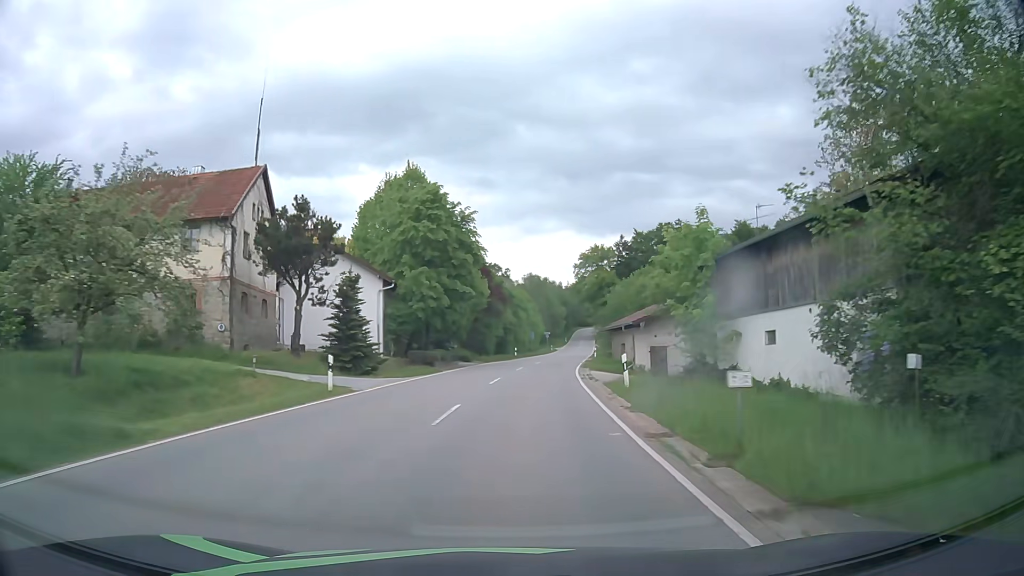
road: tertiary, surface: asphalt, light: Day
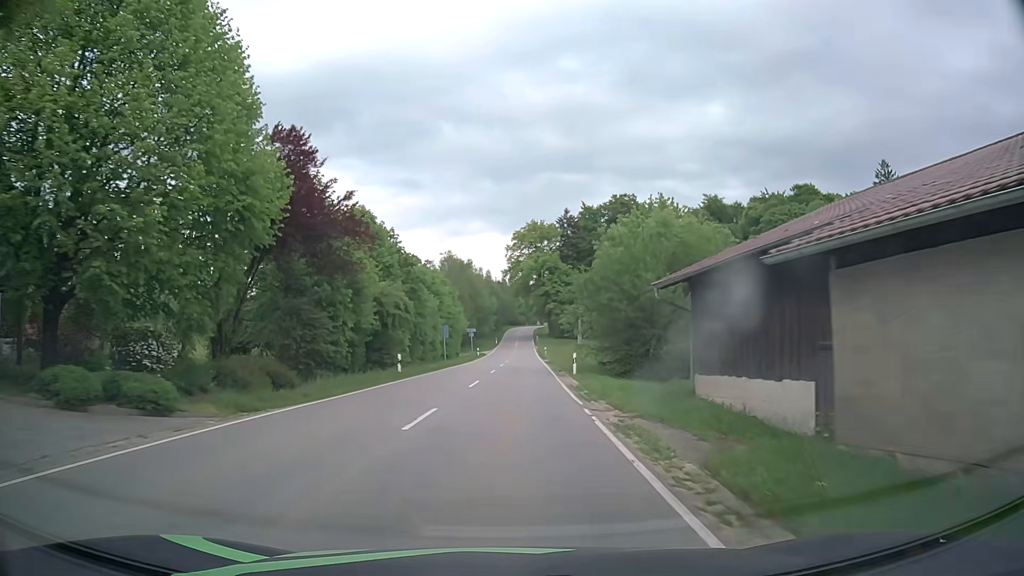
(+2.4, +36.5) m; +7°
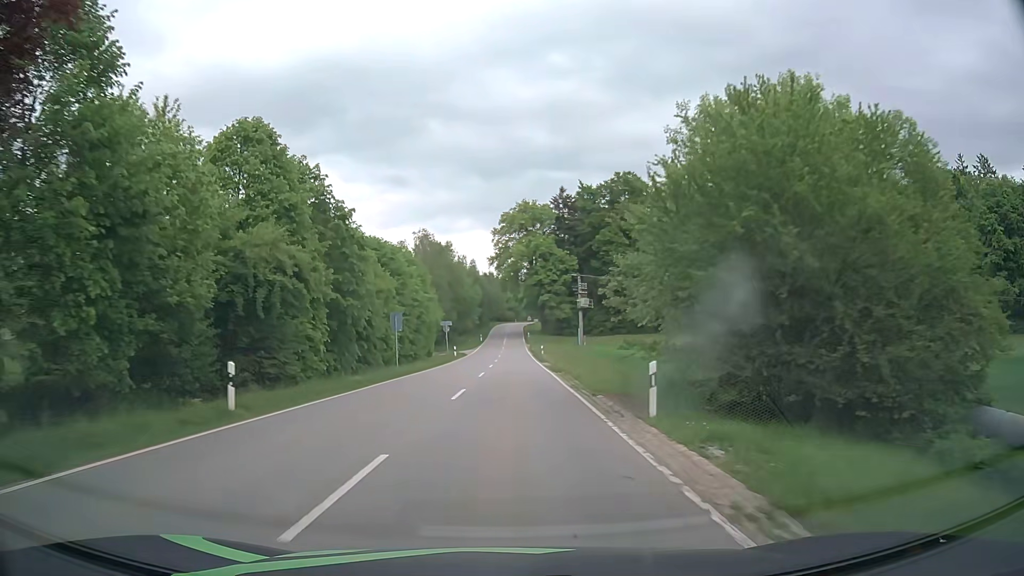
(+0.2, +18.3) m; +1°
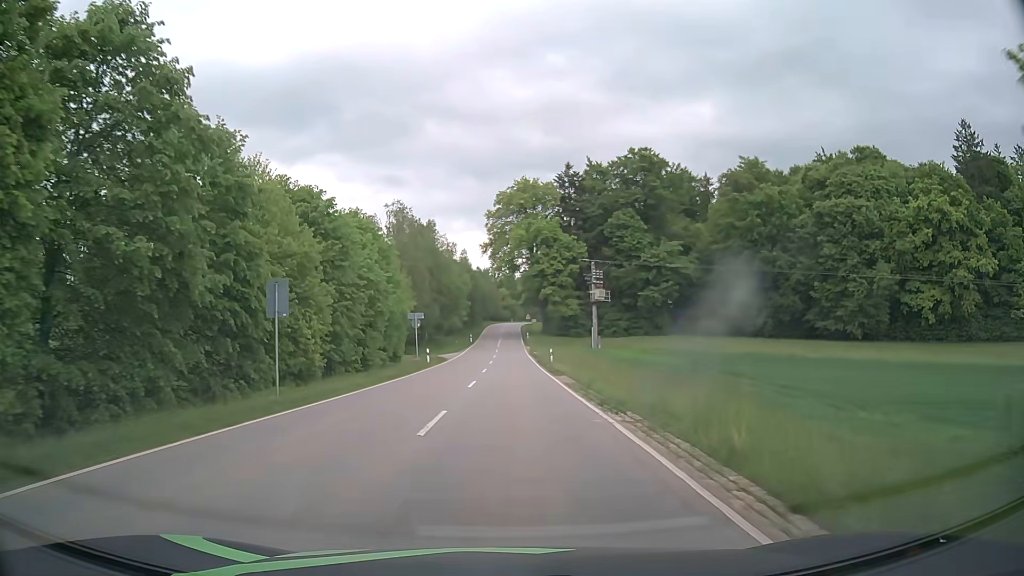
(+0.1, +18.3) m; 0°
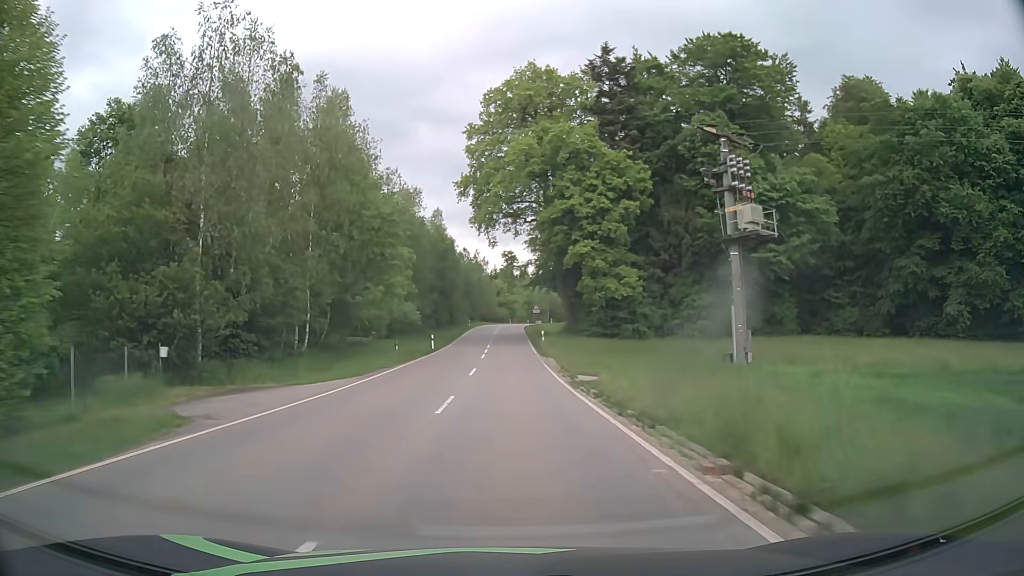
(+0.2, +45.7) m; 0°
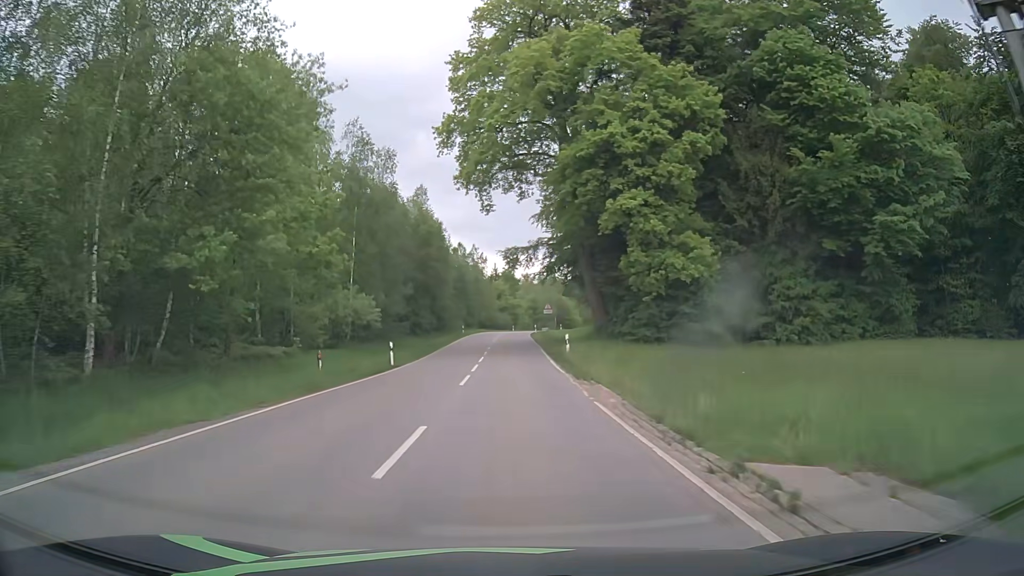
(0.0, +18.1) m; 0°
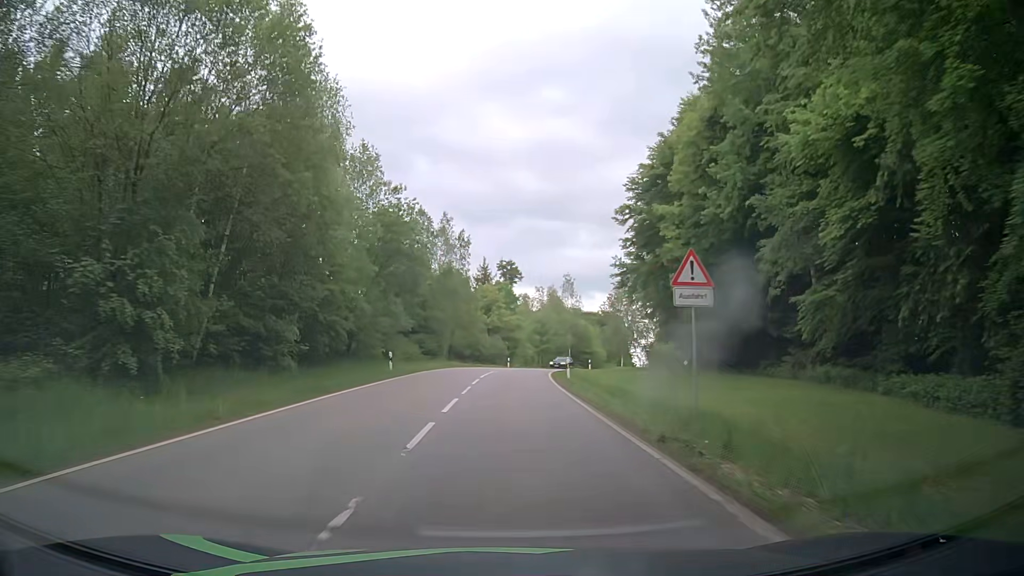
(-0.1, +46.8) m; +1°
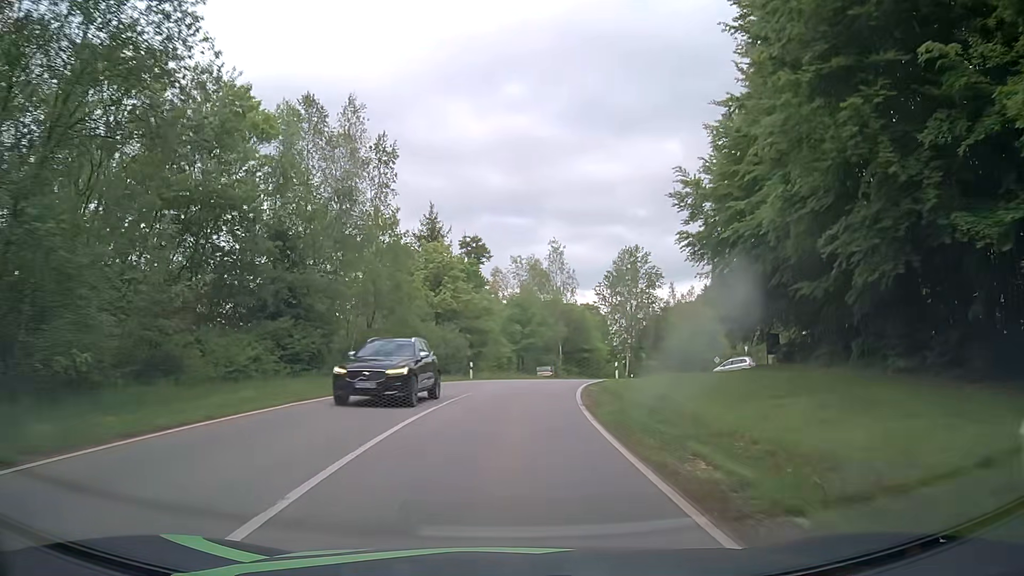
(+0.5, +29.8) m; +2°
(0, +10) (+1, +20) (+2, +30) (+4, +40) (+7, +49) (+10, +59) (+15, +68) (+20, +76) (+26, +84) (+32, +92) m
